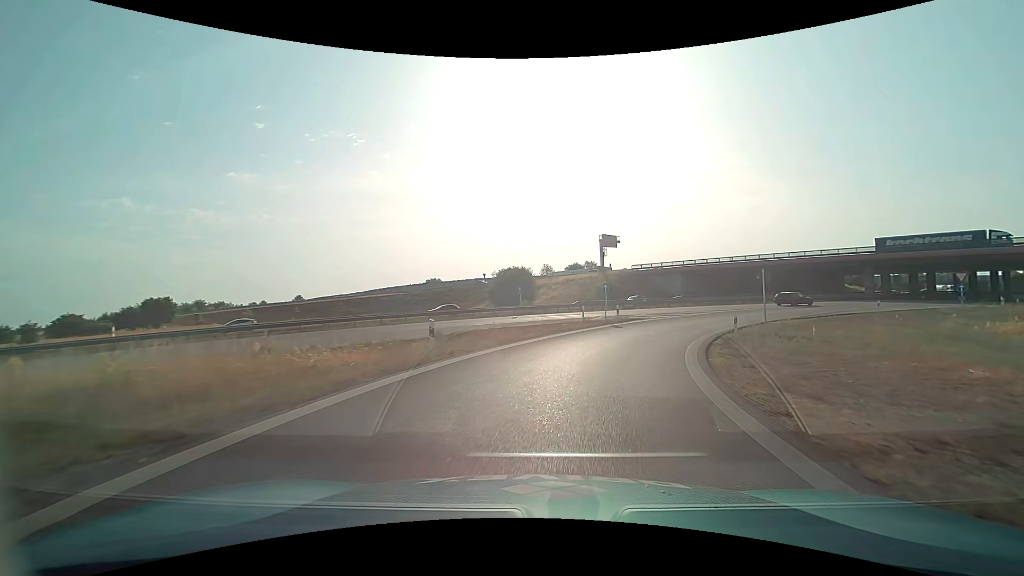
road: motorway_link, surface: asphalt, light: Day
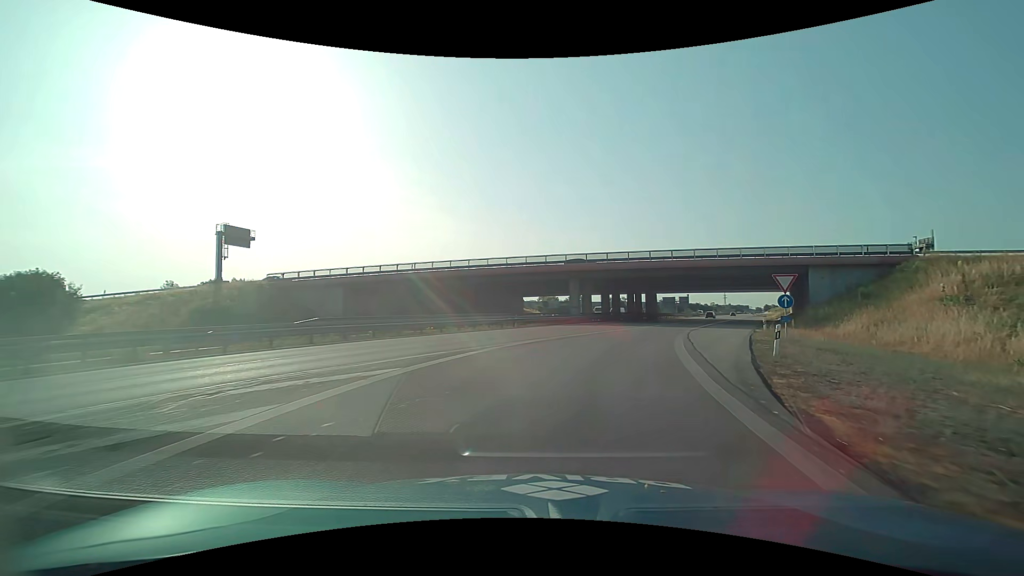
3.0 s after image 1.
(+10.5, +33.2) m; +34°
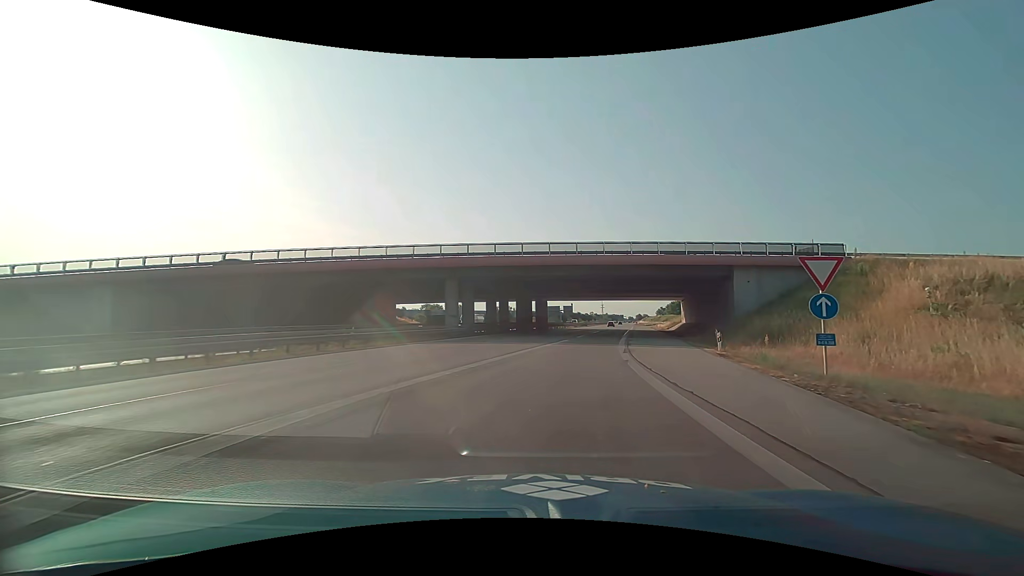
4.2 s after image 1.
(+1.9, +14.8) m; +14°
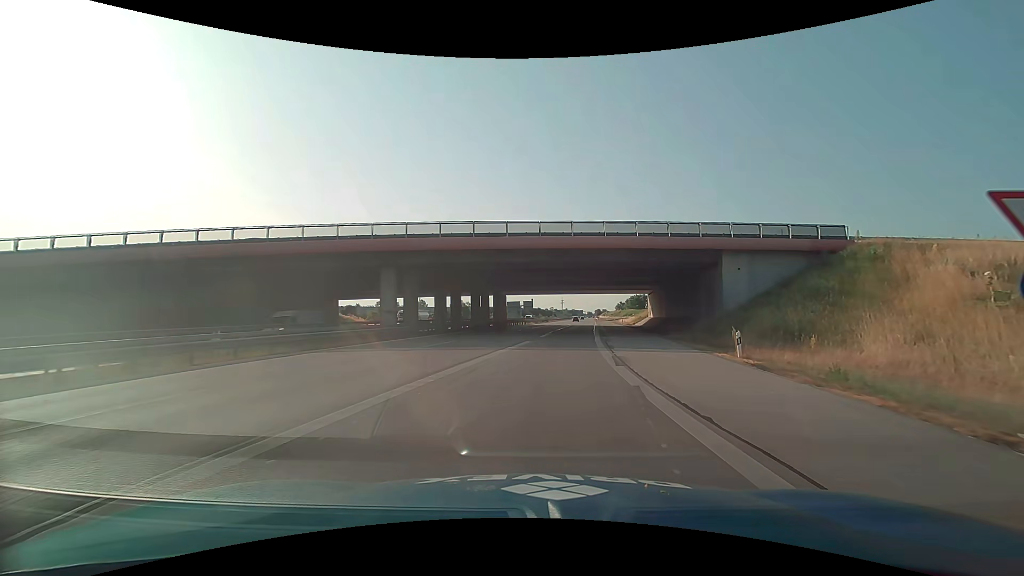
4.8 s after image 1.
(+0.3, +7.8) m; +4°
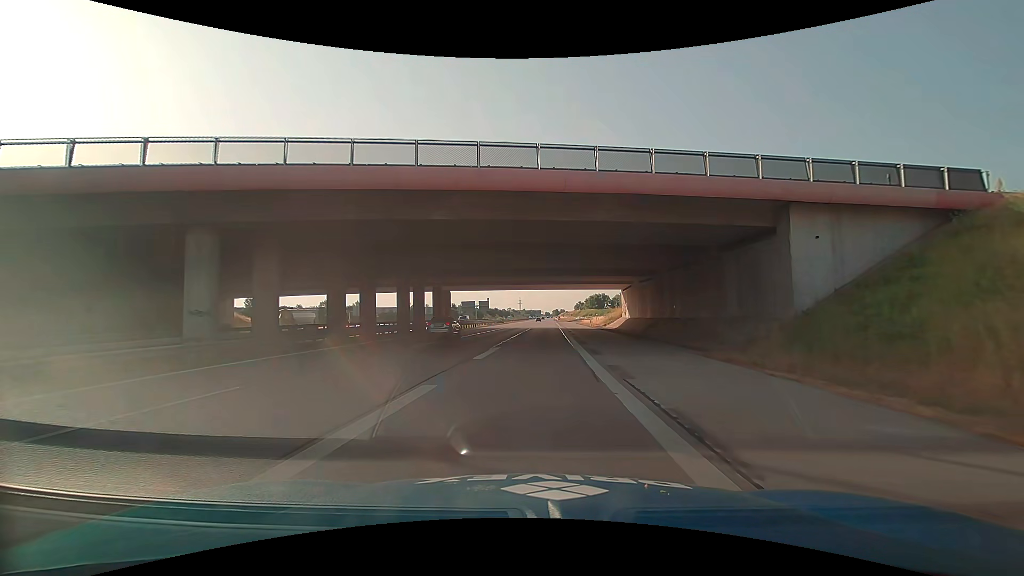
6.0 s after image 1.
(+1.0, +16.6) m; +6°
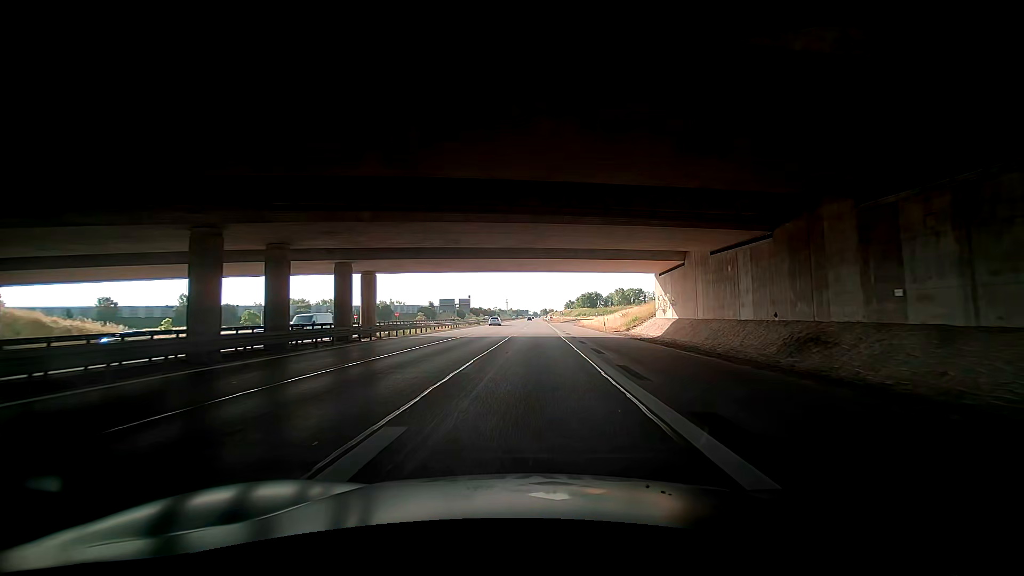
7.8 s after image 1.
(+0.4, +27.9) m; +2°
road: motorway
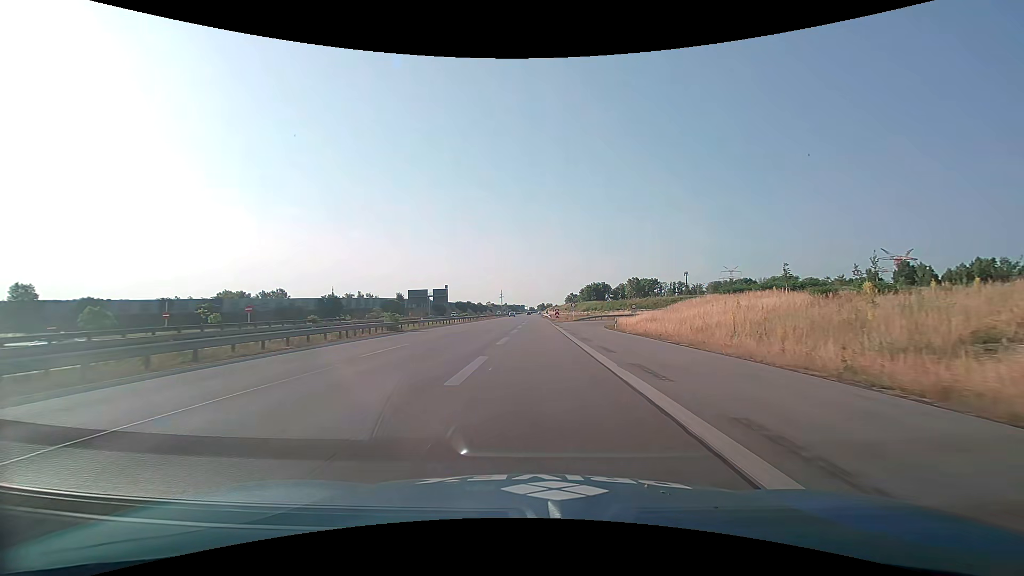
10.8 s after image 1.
(-1.4, +50.9) m; 0°
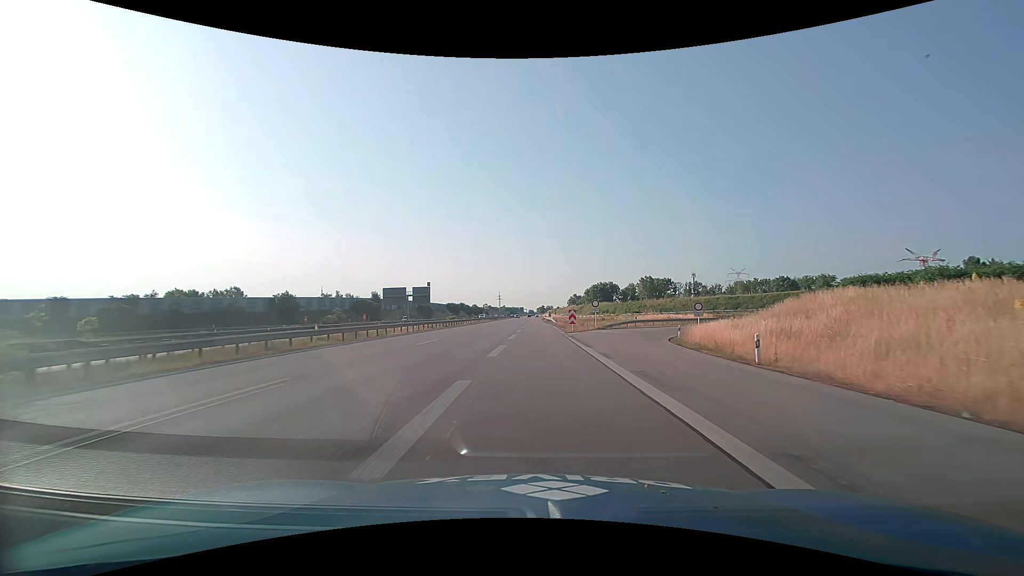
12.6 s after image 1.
(+0.2, +29.0) m; 0°
(0, +10) (0, +20) (0, +30) (0, +40) (-1, +50) (-1, +60) (-2, +70) (-2, +80) (-3, +90) (-3, +100) m
